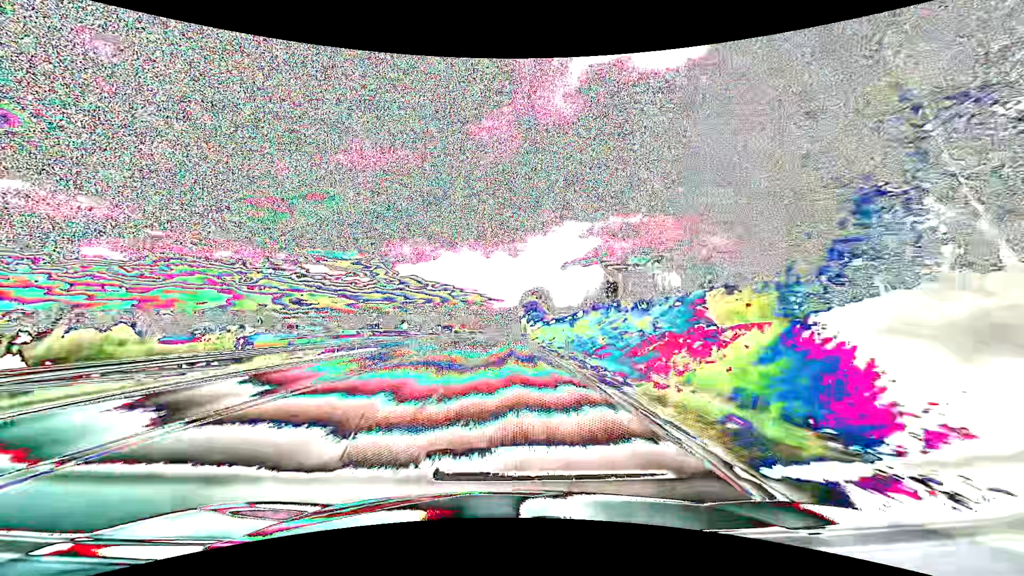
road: primary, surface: asphalt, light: Day
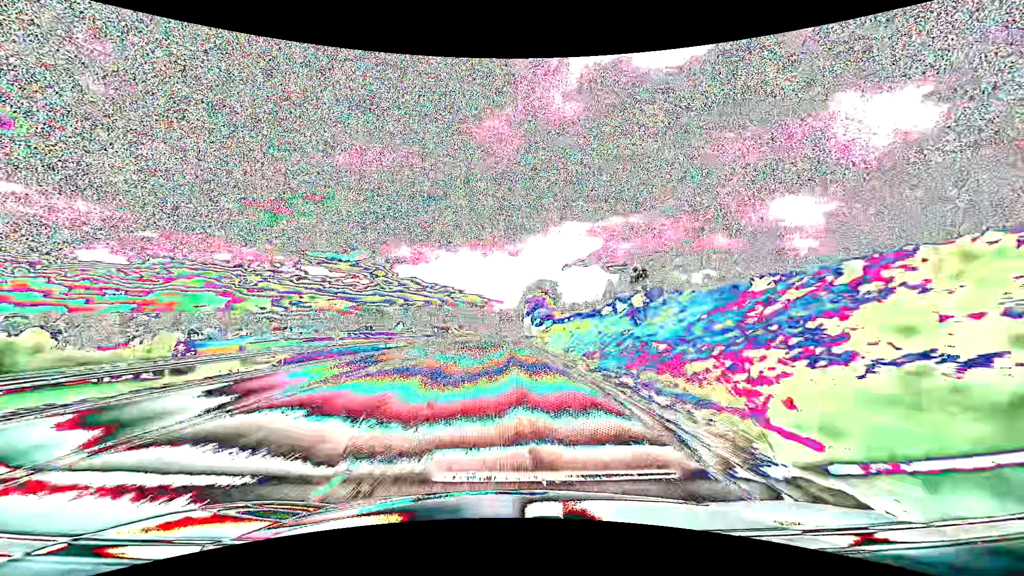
(0.0, +31.1) m; 0°
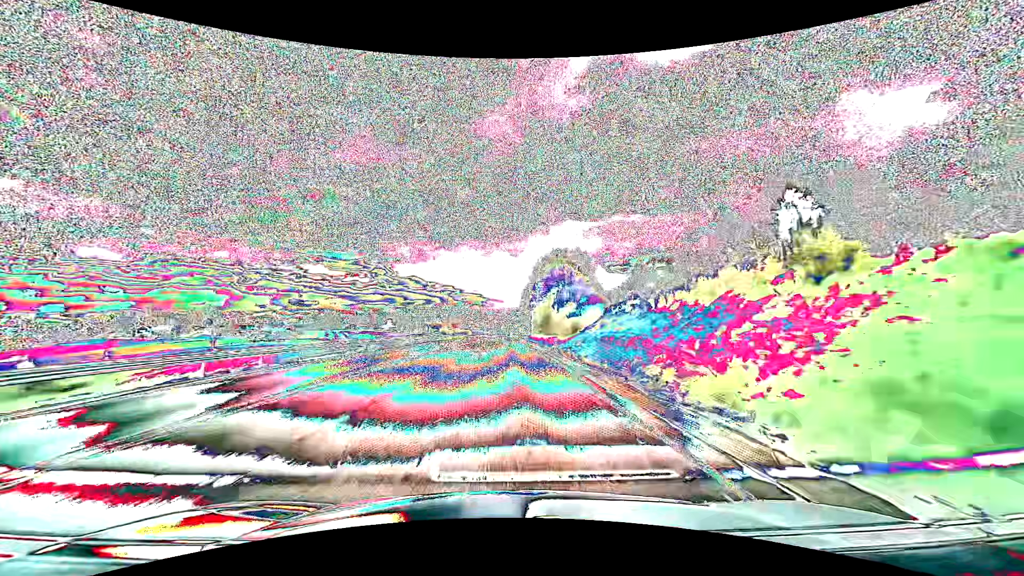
(-0.2, +62.6) m; 0°
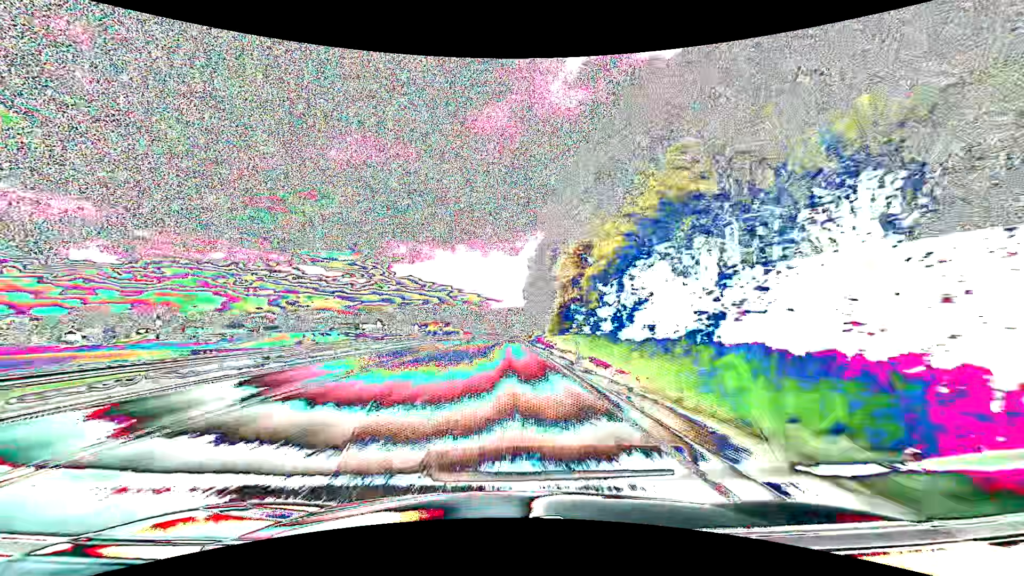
(+0.2, +63.0) m; 0°
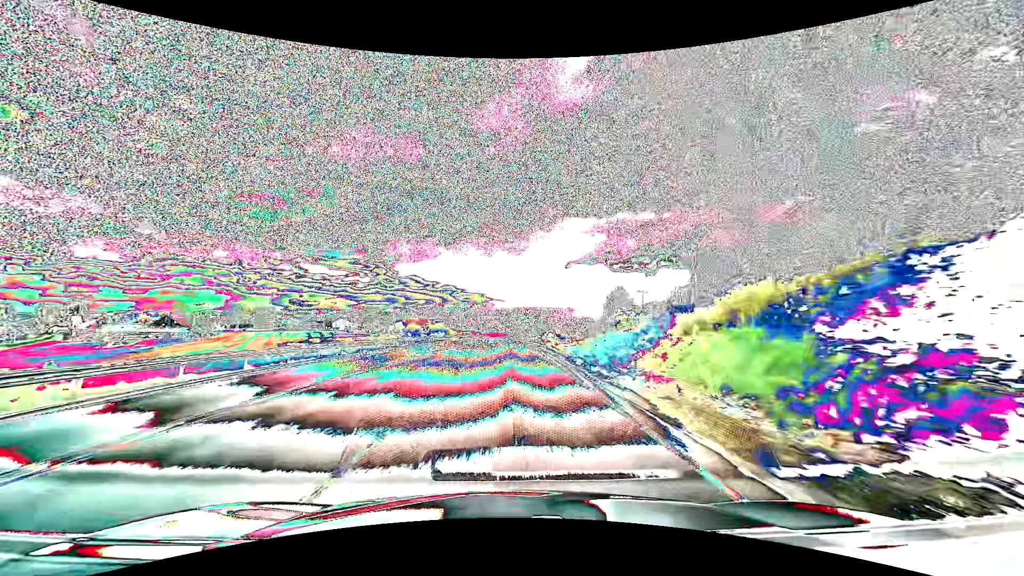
(-0.2, +79.0) m; 0°
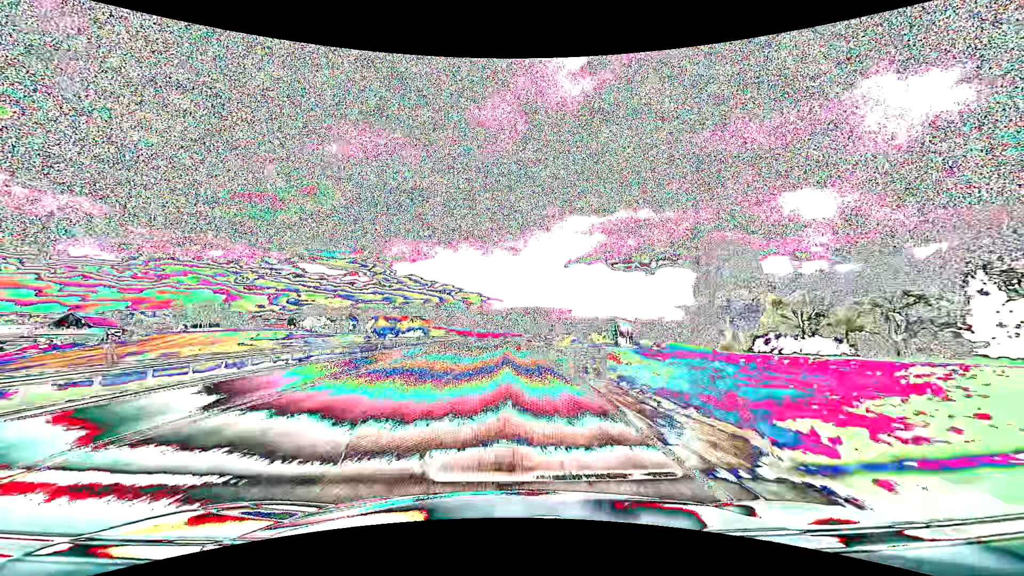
(+0.4, +63.2) m; 0°
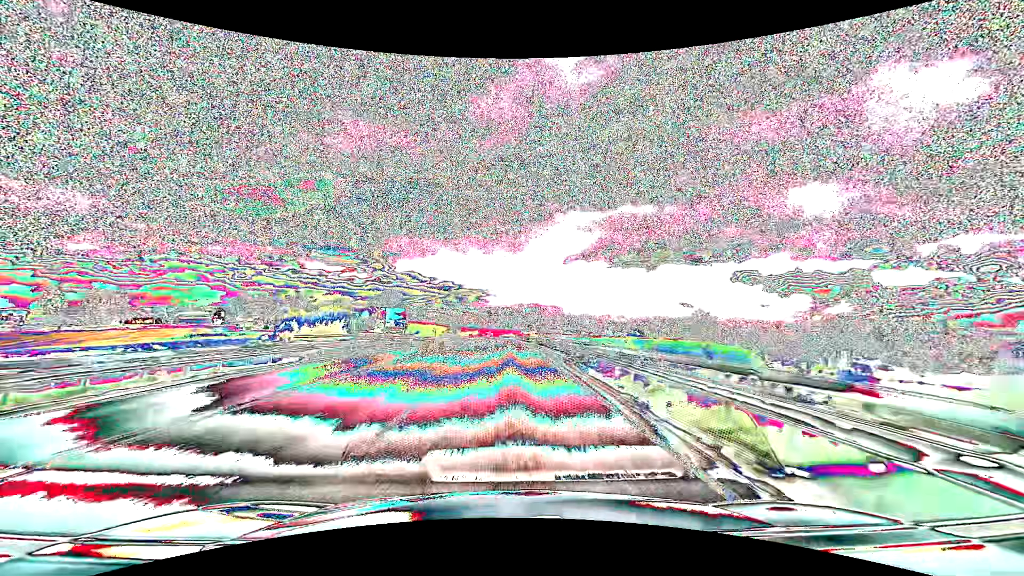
(+0.1, +79.1) m; 0°
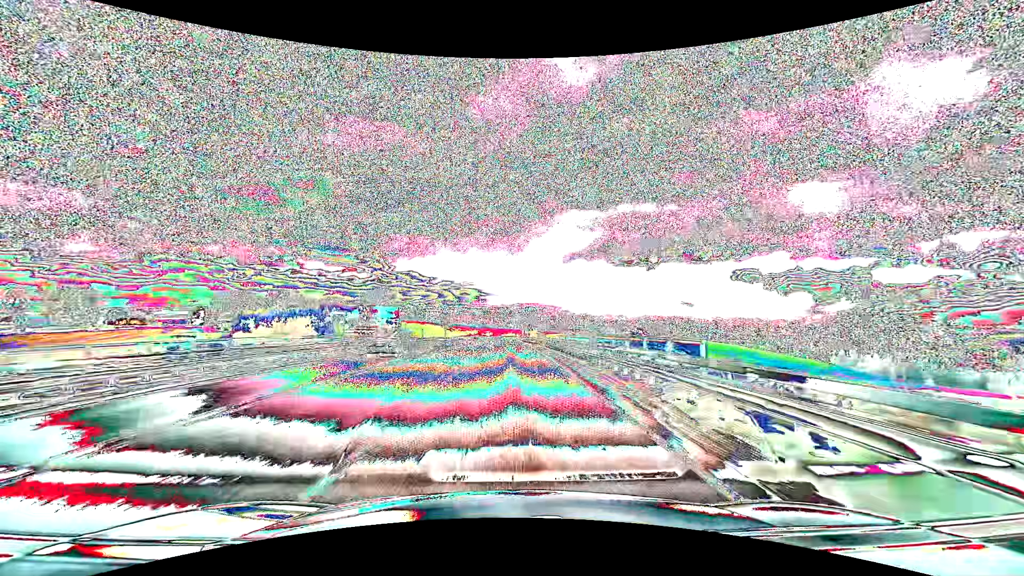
(0.0, +15.8) m; 0°
(0, +10) (0, +20) (0, +30) (0, +40) (0, +50) (0, +60) (0, +70) (0, +80) (-1, +90) (-1, +100) m
